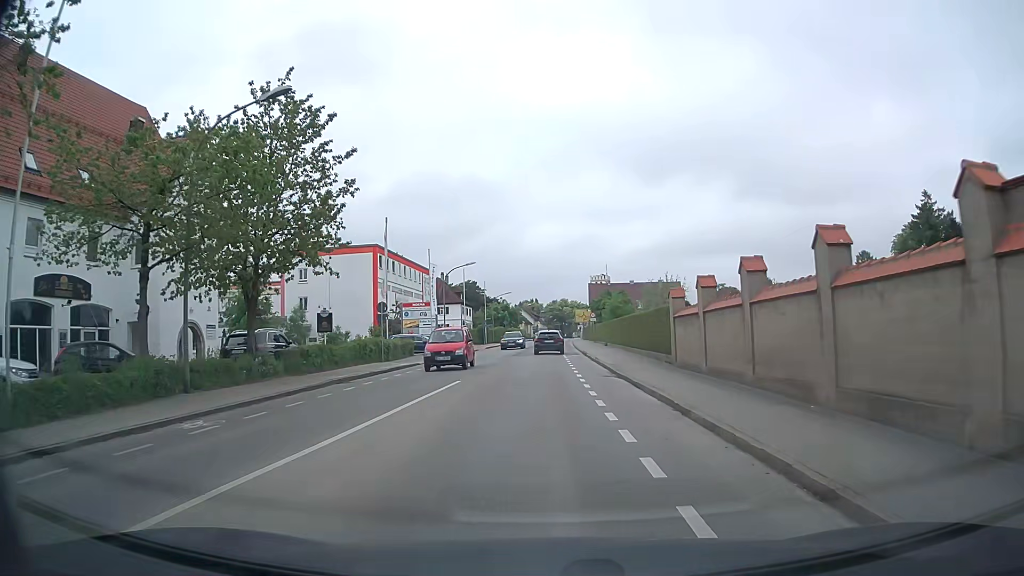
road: secondary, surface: asphalt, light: Day
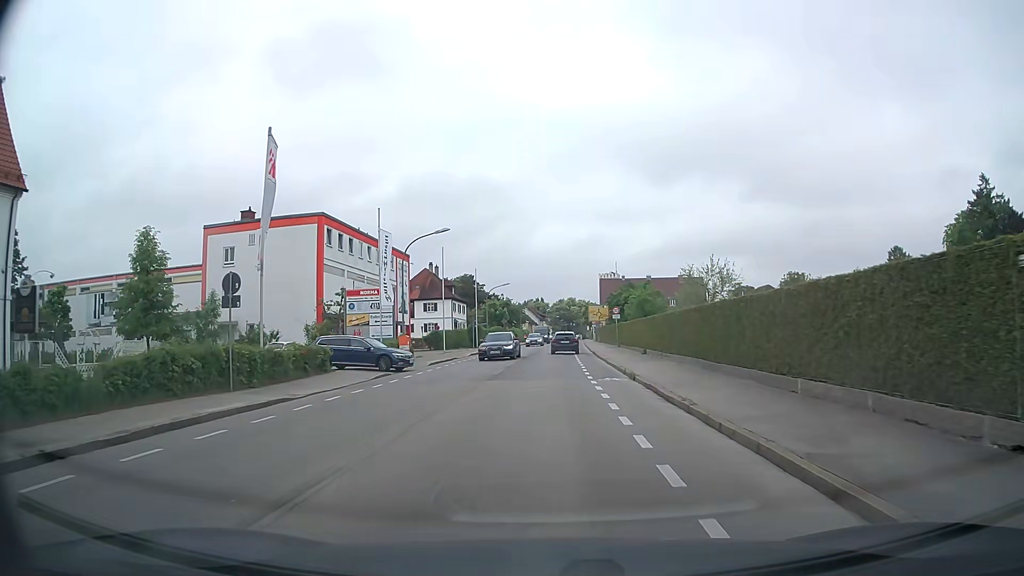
(-0.1, +18.4) m; -1°
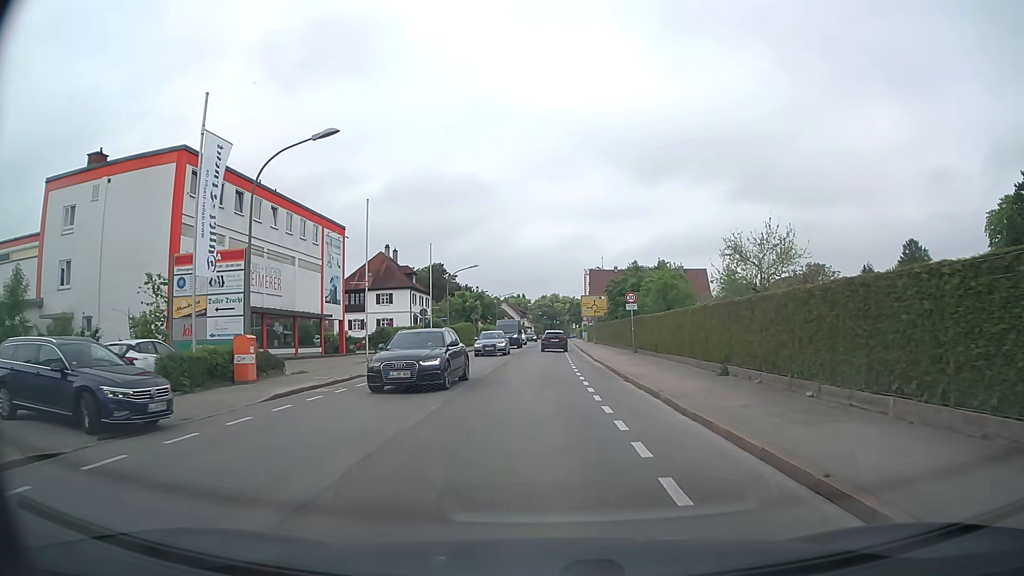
(+0.3, +18.7) m; +2°
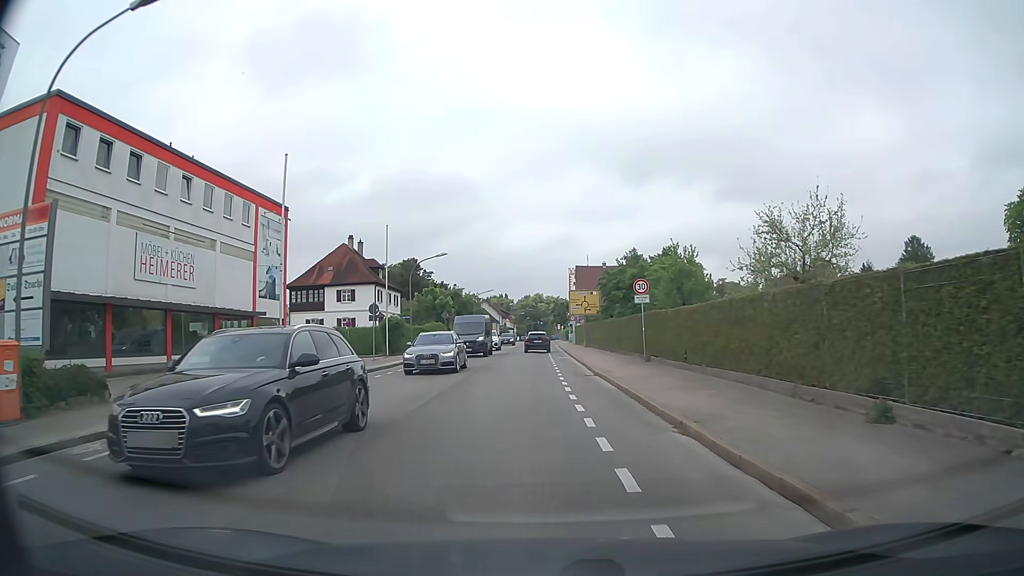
(+0.2, +9.5) m; +1°
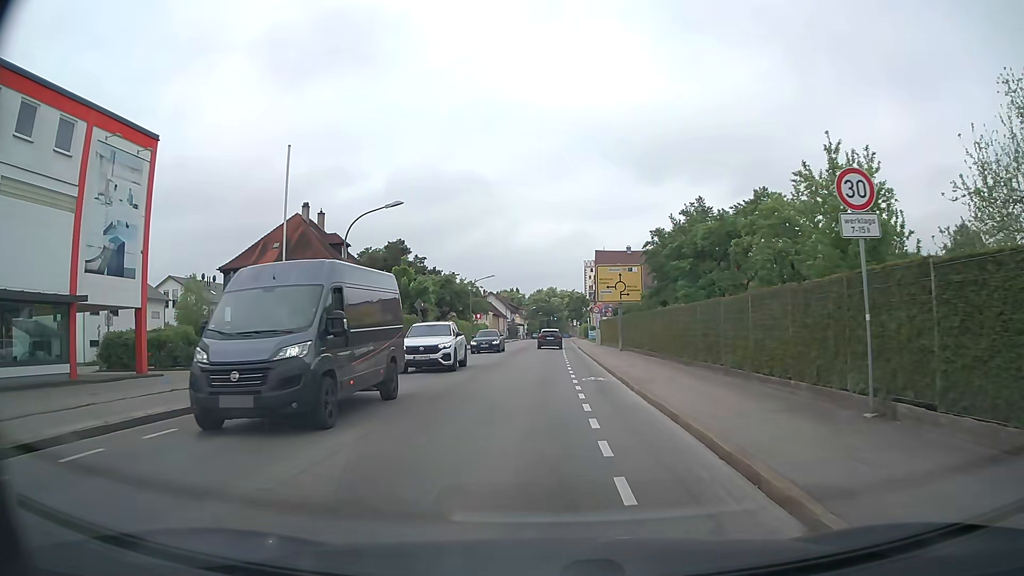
(0.0, +18.4) m; -2°
(0, +10) (0, +20) (0, +30) (0, +40) (+1, +50) (+1, +60) (+2, +70) (+2, +80) (+2, +90) (+3, +100) m
